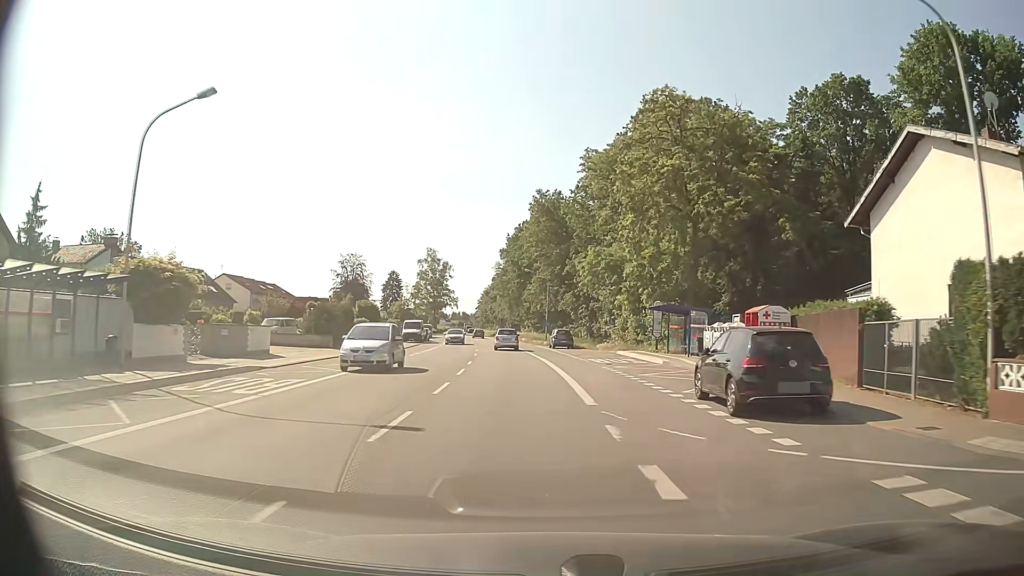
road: primary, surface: asphalt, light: Day
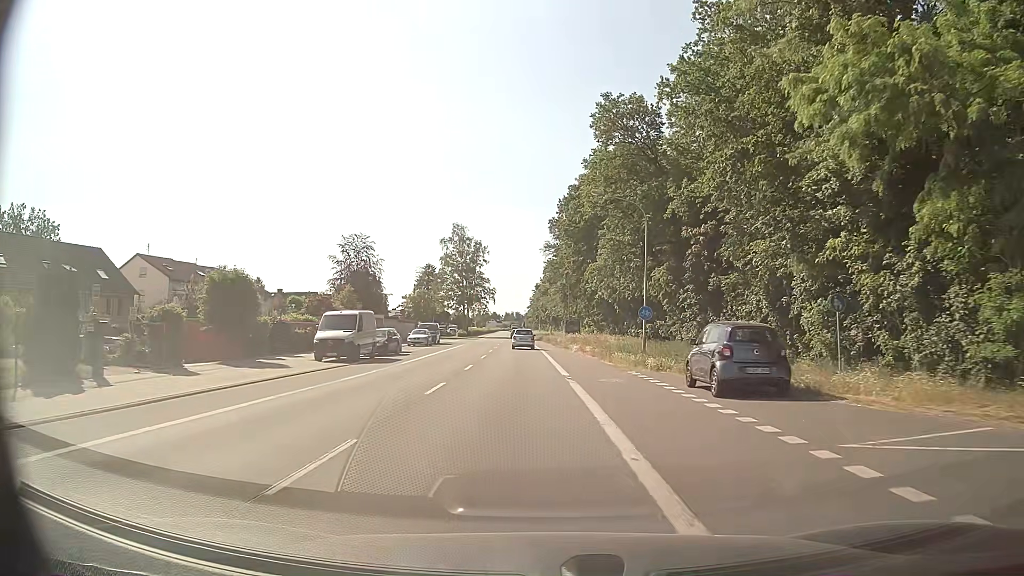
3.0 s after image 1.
(-1.5, +39.1) m; -5°
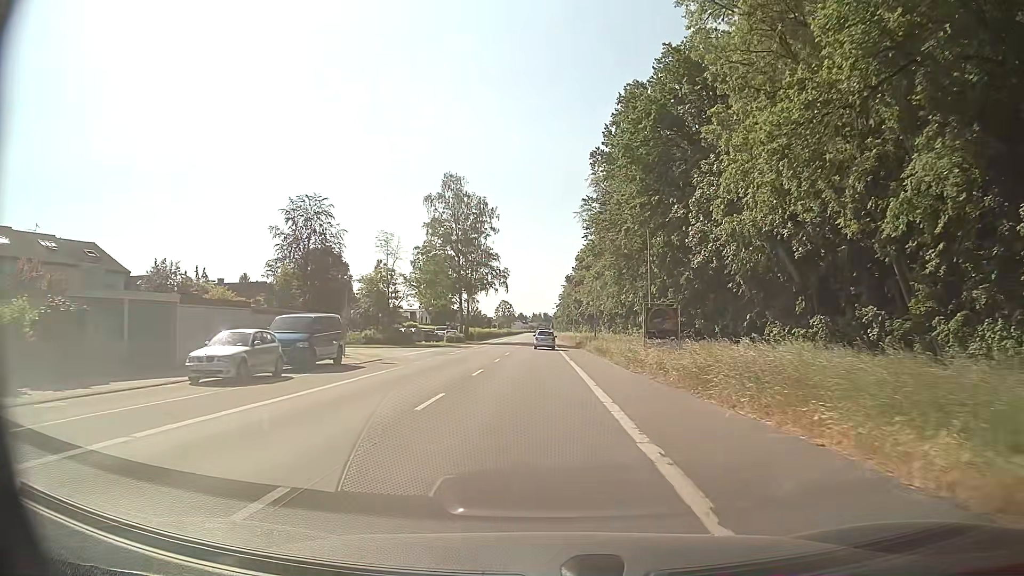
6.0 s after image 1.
(-1.1, +40.1) m; -2°
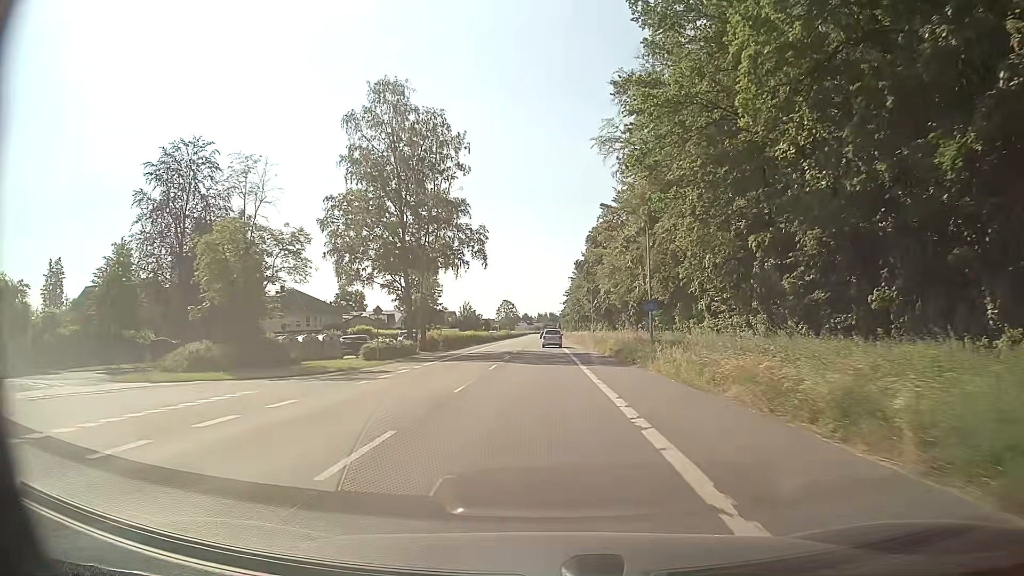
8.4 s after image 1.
(-0.1, +32.6) m; -1°
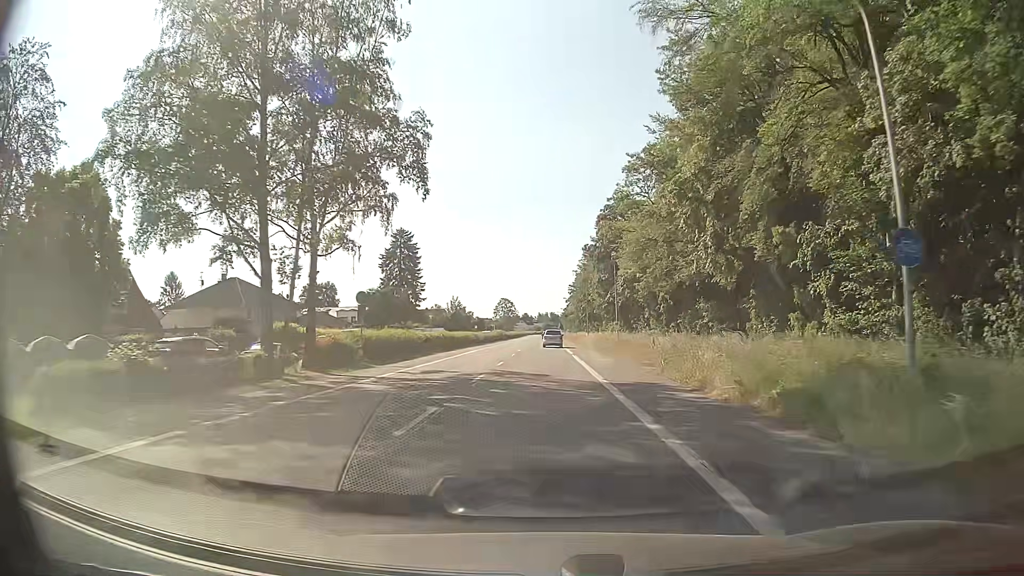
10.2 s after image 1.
(0.0, +24.6) m; 0°
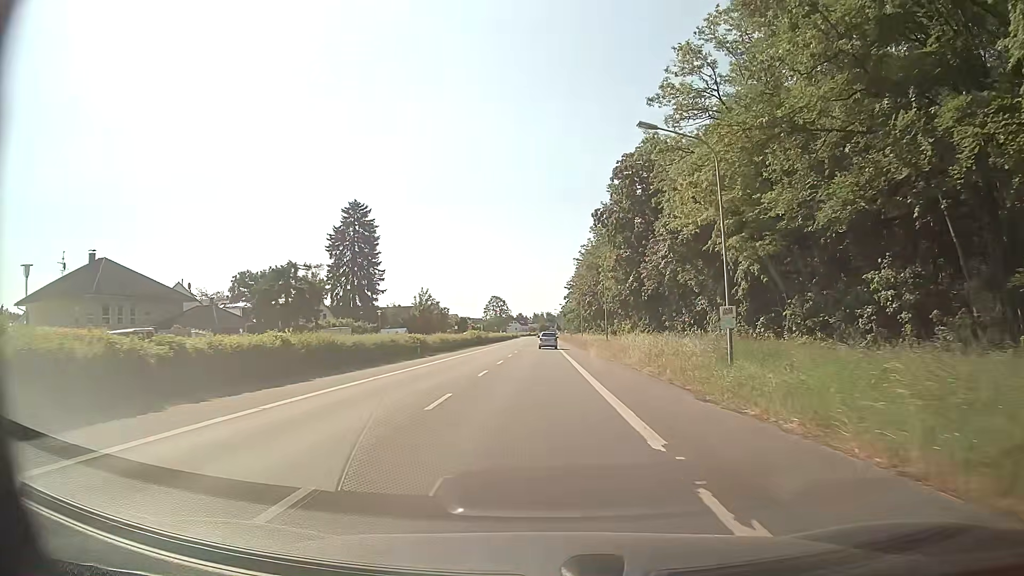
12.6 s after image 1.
(+0.4, +32.9) m; +1°
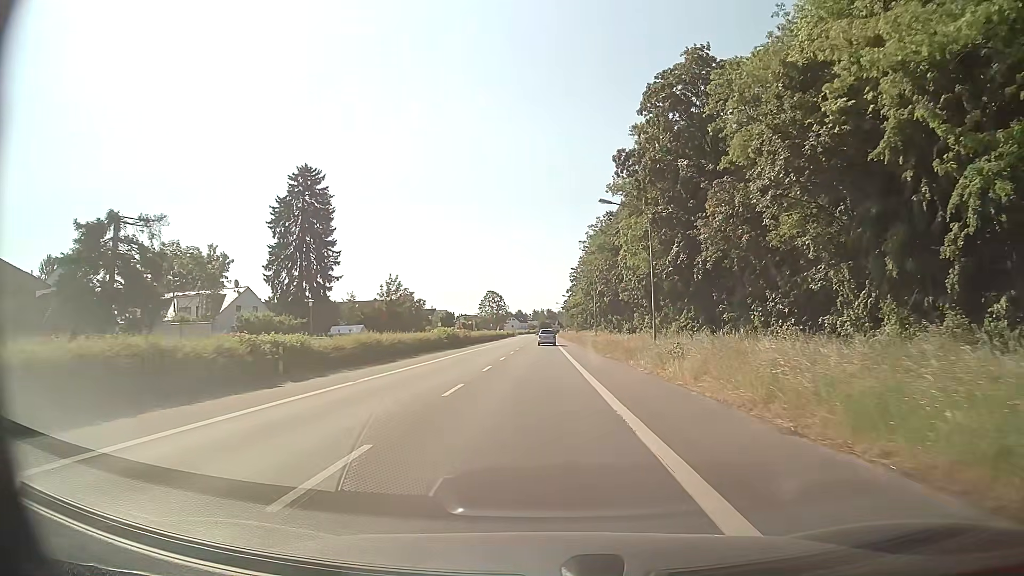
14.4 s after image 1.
(+0.1, +24.7) m; 0°
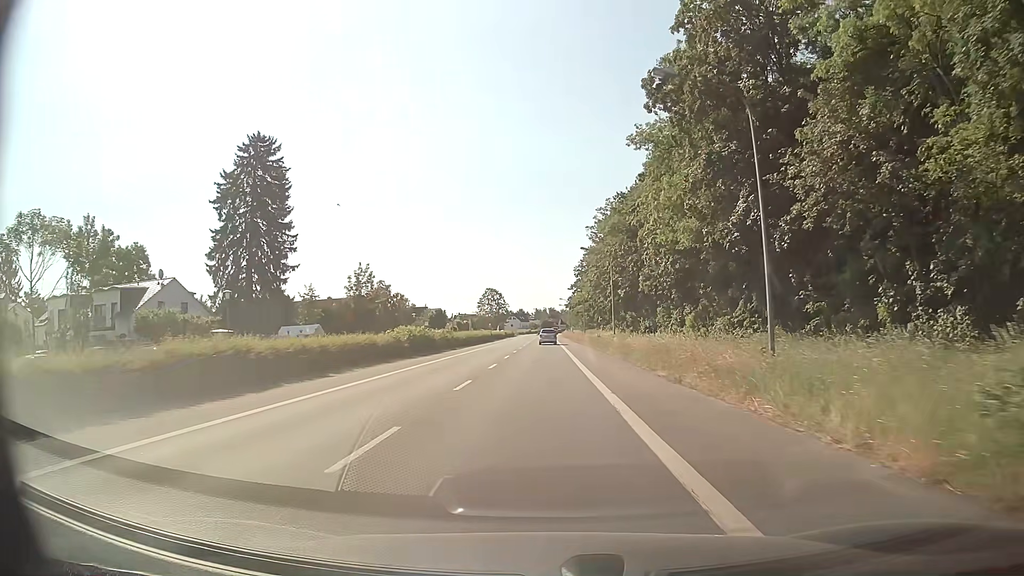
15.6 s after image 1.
(+0.1, +16.5) m; 0°
(0, +10) (0, +20) (0, +30) (0, +40) (0, +50) (0, +60) (0, +70) (0, +80) (0, +90) (0, +100) m
